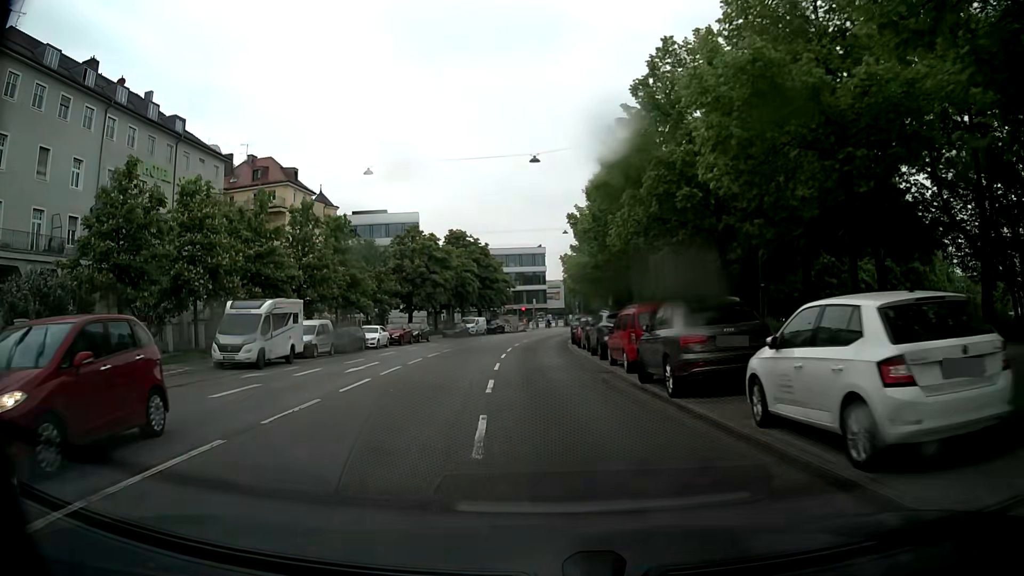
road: secondary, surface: asphalt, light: Day
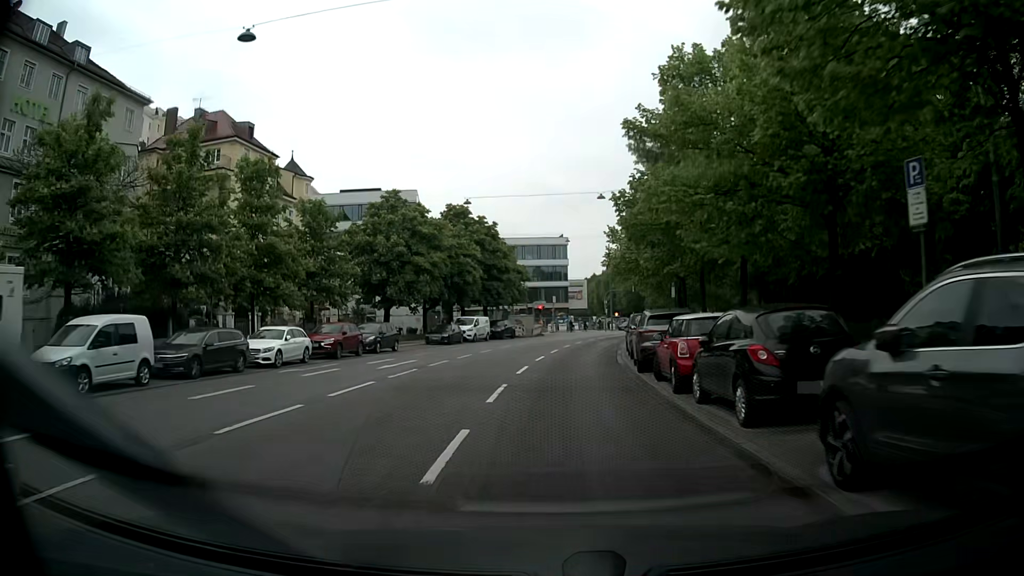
(-0.5, +19.7) m; -2°
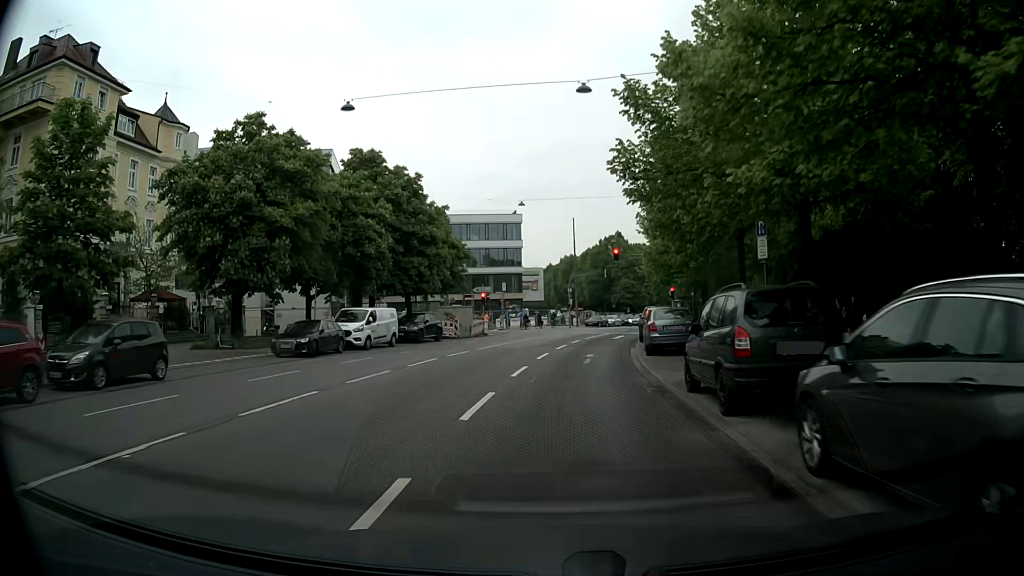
(+0.7, +21.0) m; +4°
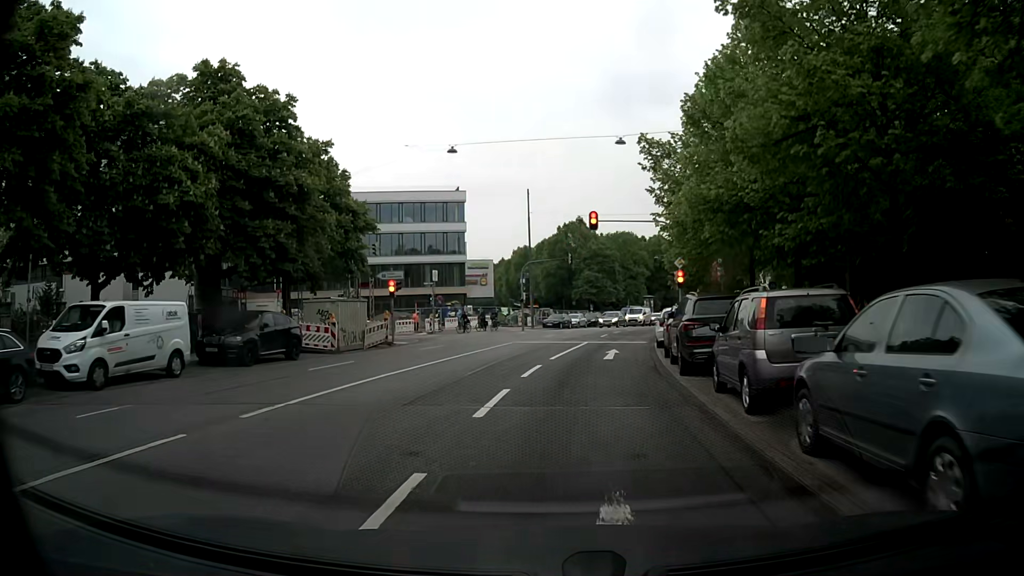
(+0.6, +17.7) m; +4°
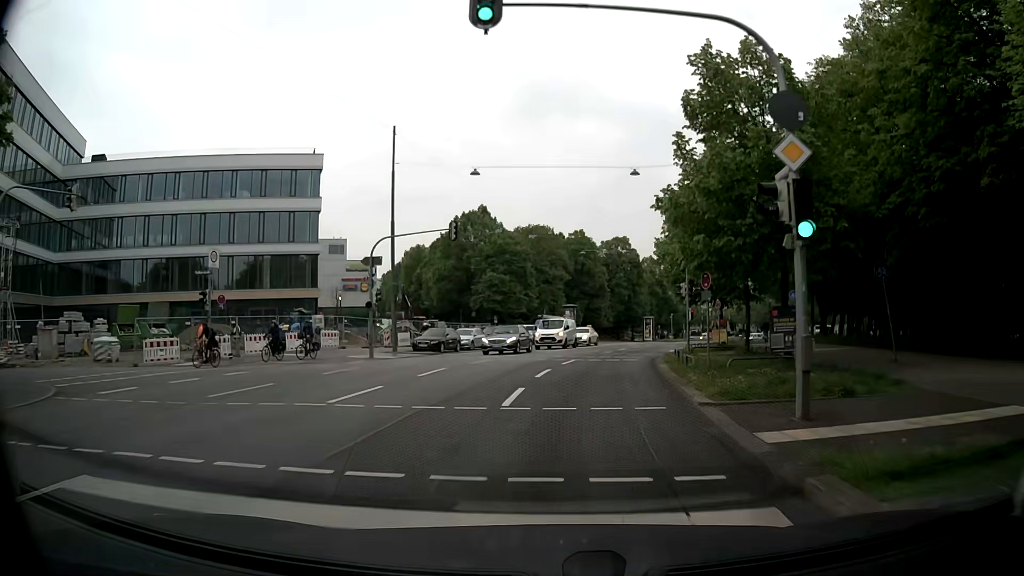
(+1.7, +25.0) m; +7°
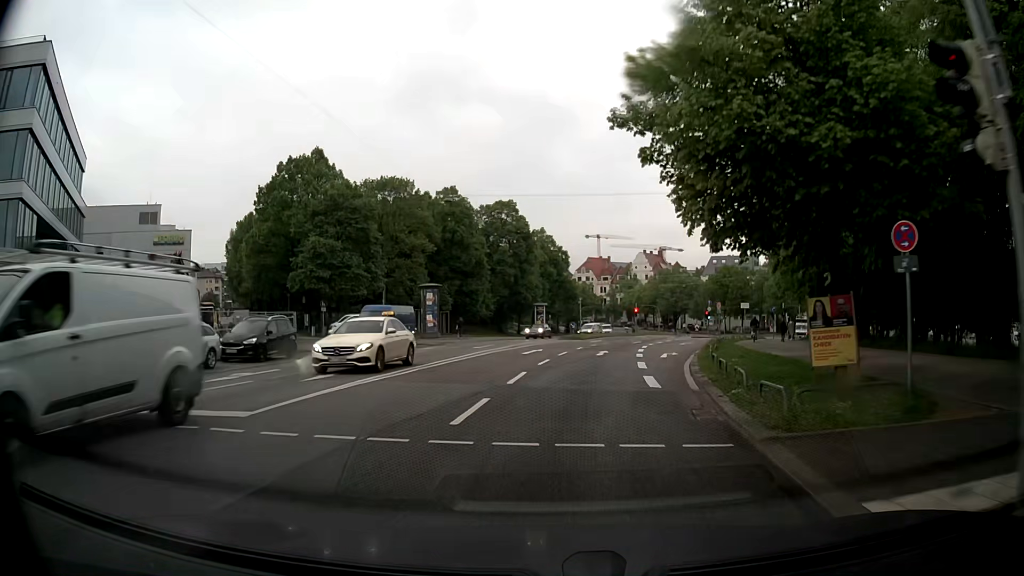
(+2.5, +27.1) m; +10°
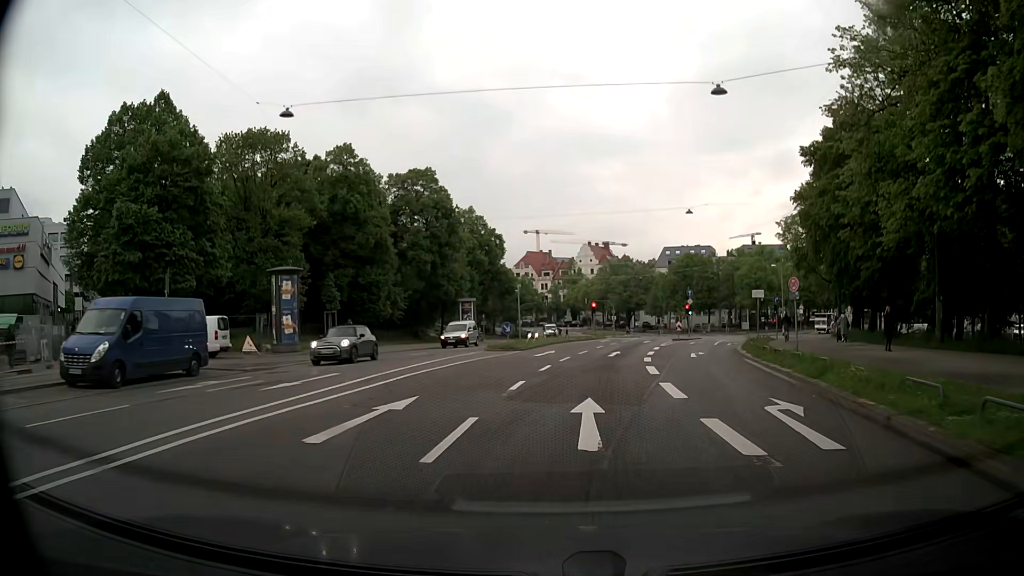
(+1.1, +20.5) m; +6°
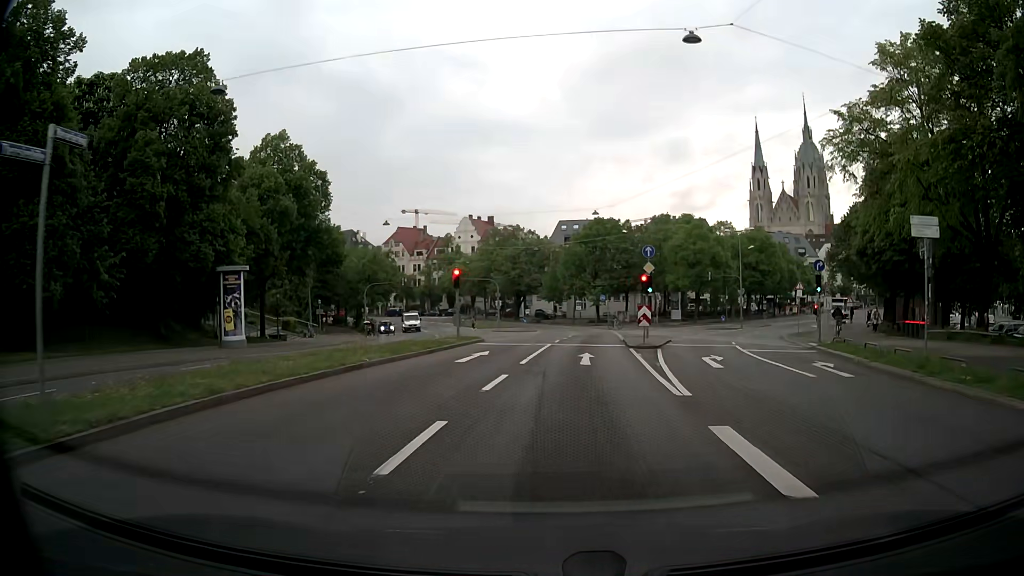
(+2.7, +30.9) m; +10°
(0, +10) (+1, +20) (+1, +30) (+2, +40) (+3, +50) (+3, +60) (+3, +70) (+1, +80) (-2, +89) (-6, +98) m
